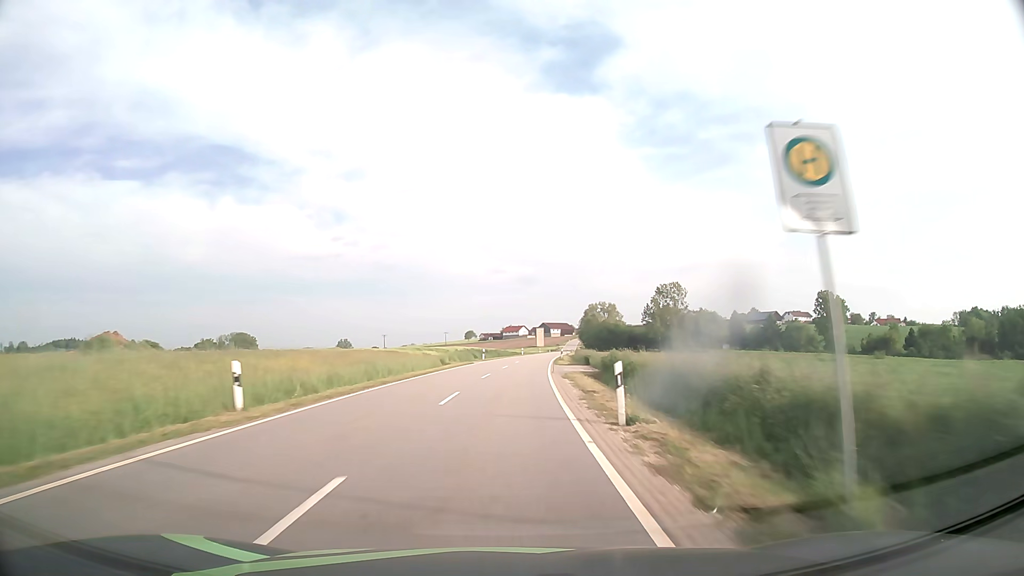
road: tertiary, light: Day
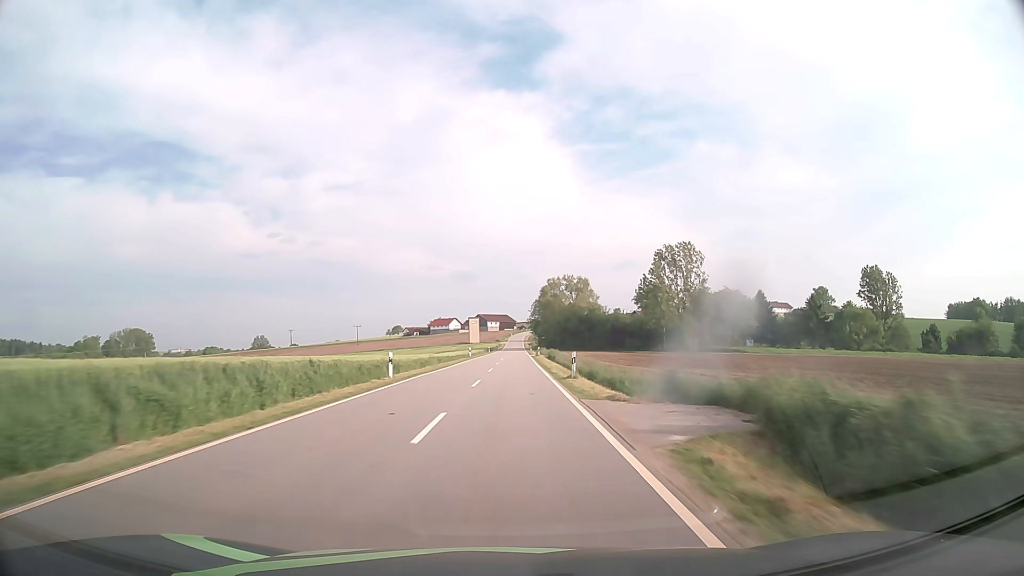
(+4.4, +78.6) m; +6°
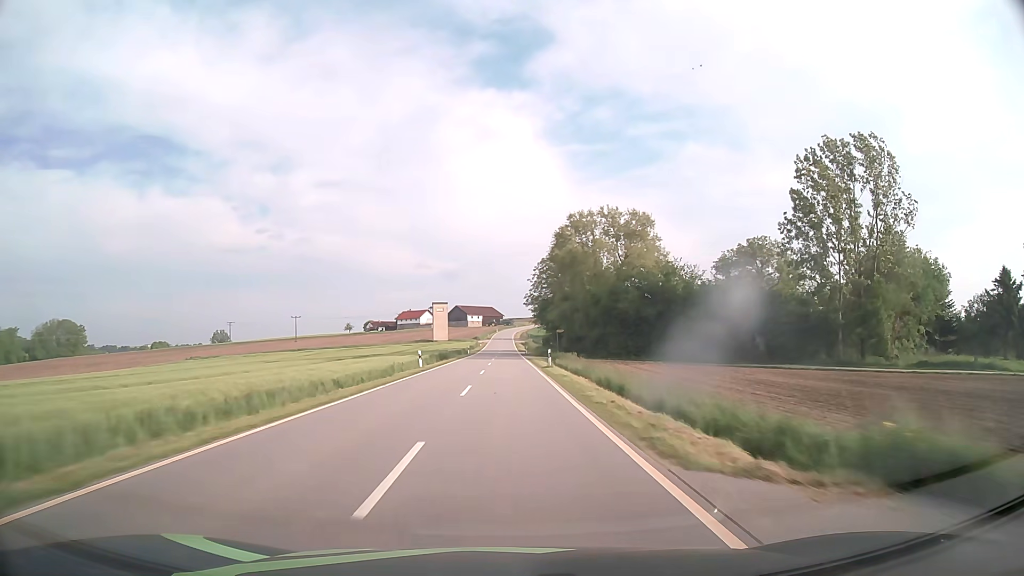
(+0.9, +76.8) m; +1°
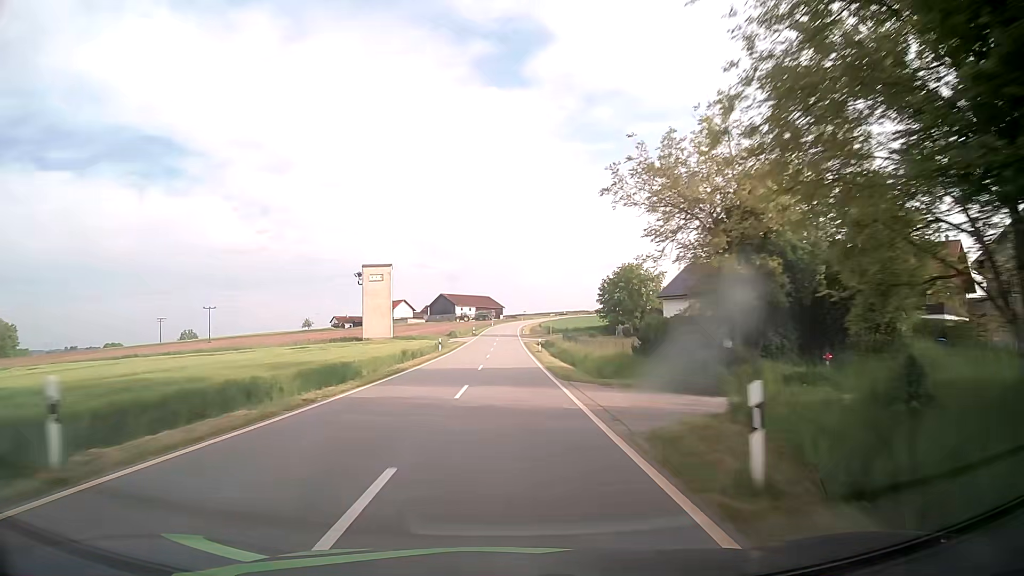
(+0.2, +75.2) m; 0°
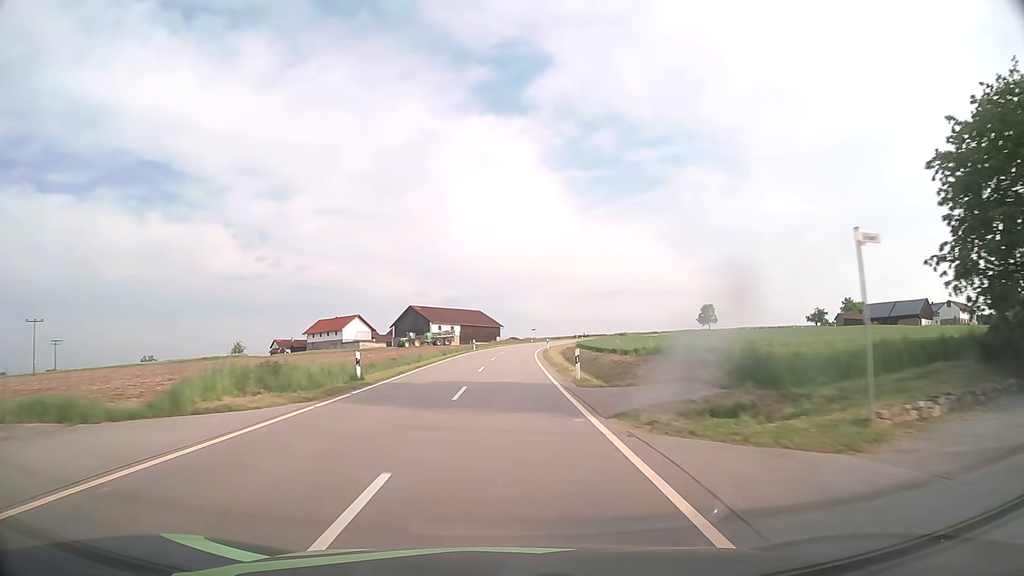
(+0.3, +73.2) m; 0°
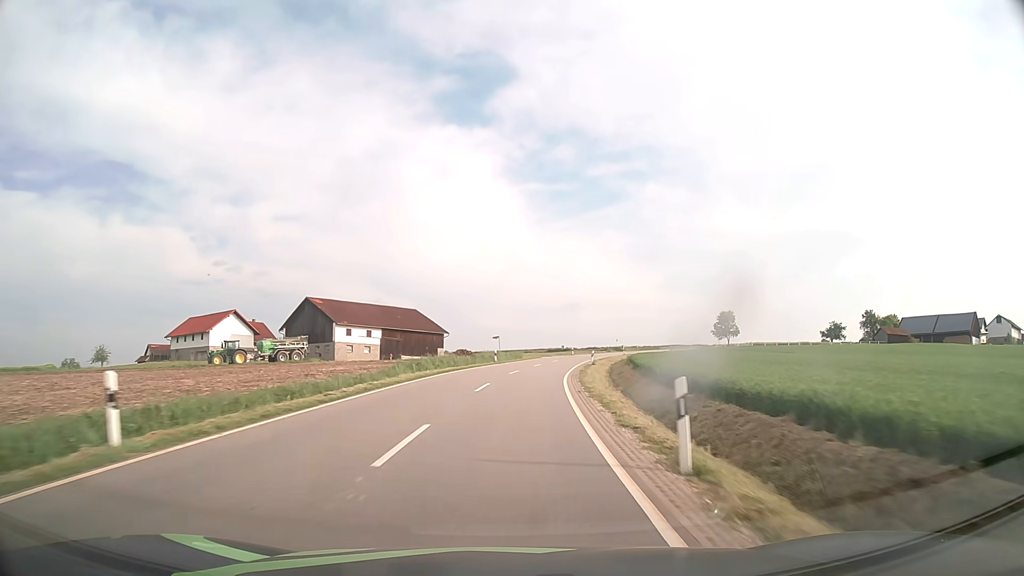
(+1.3, +56.2) m; +4°
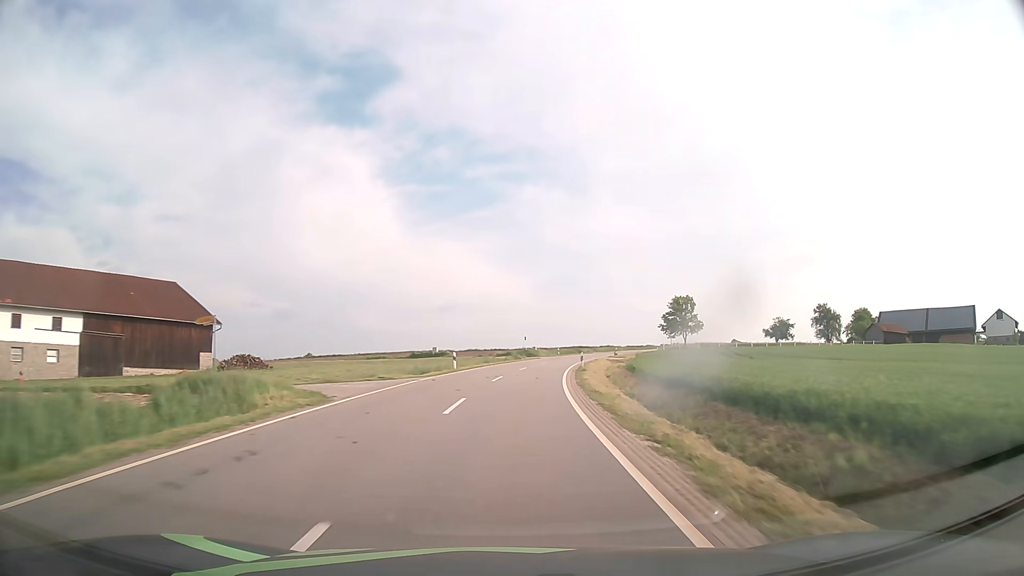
(+4.9, +54.6) m; +11°
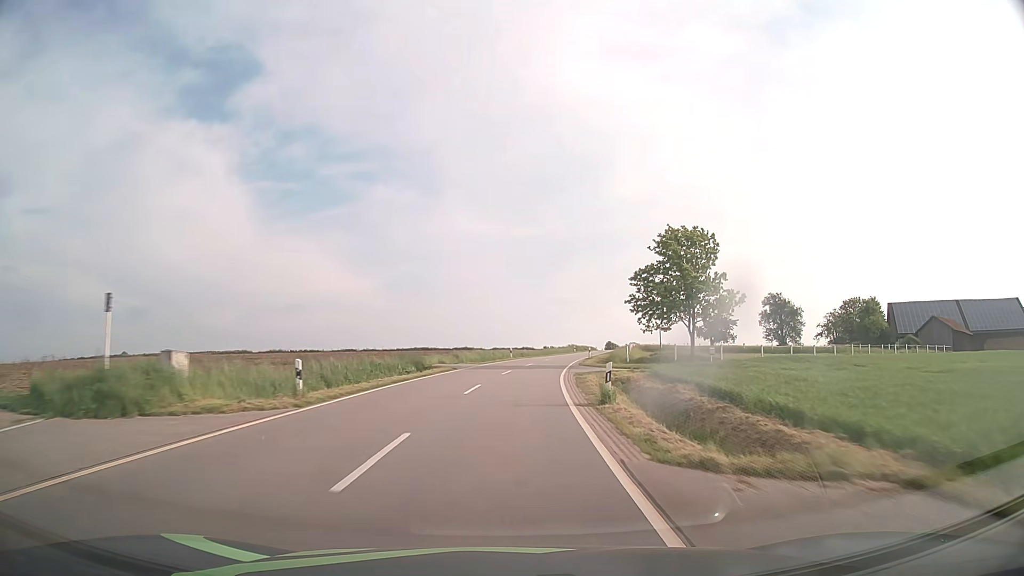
(+7.5, +67.3) m; +13°
(0, +10) (+1, +20) (+1, +30) (+2, +40) (+4, +50) (+5, +60) (+7, +70) (+9, +79) (+11, +89) (+13, +99) m
